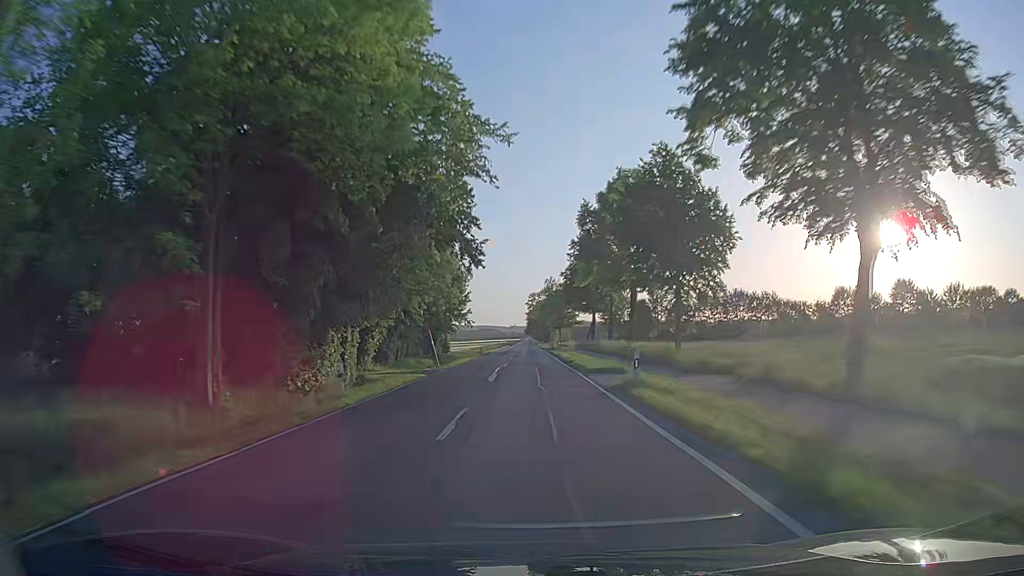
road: secondary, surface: asphalt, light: Day
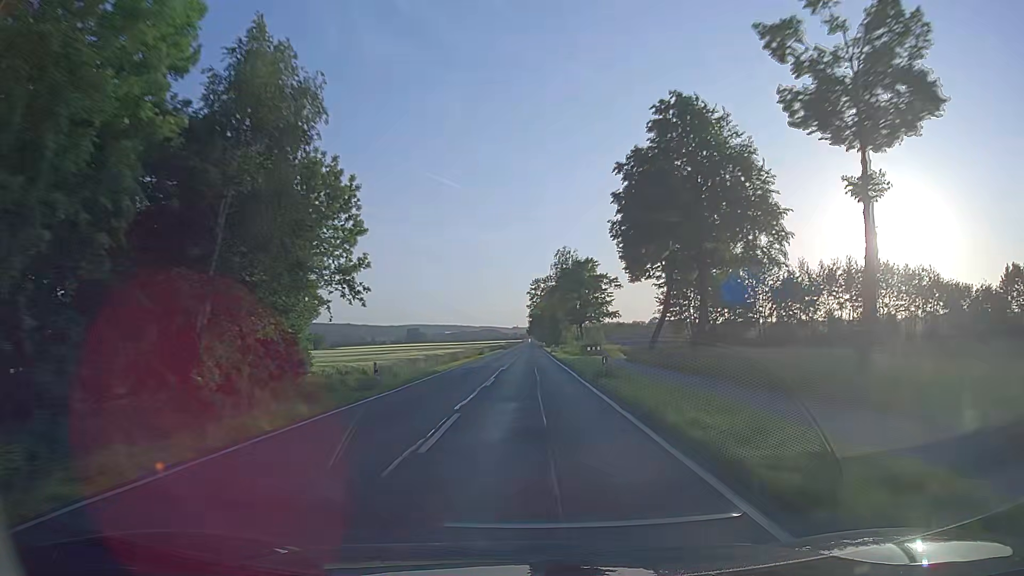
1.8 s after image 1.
(-0.3, +48.6) m; -1°
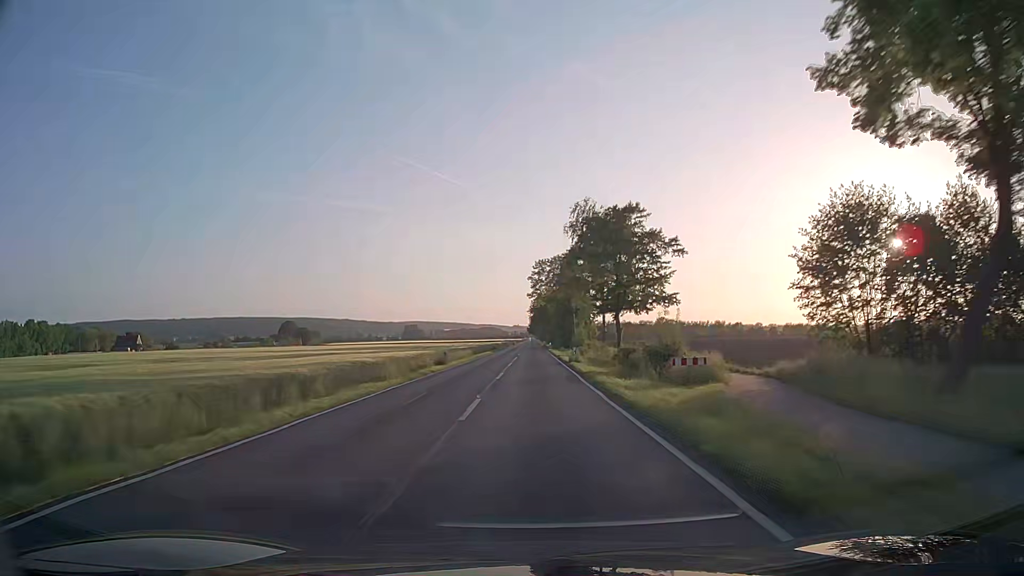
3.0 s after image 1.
(0.0, +32.5) m; 0°
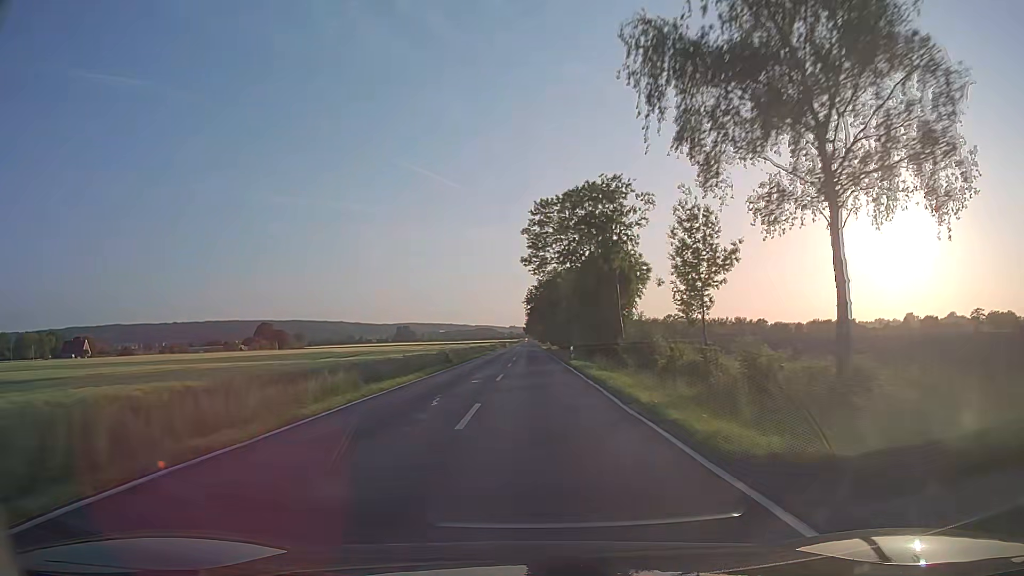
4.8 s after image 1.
(+0.1, +48.9) m; +1°
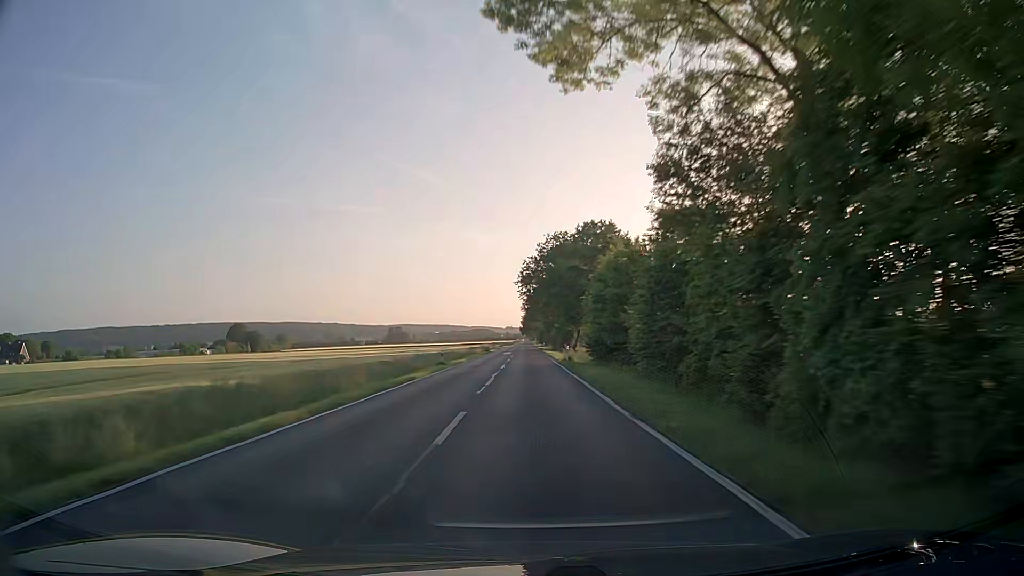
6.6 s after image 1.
(-0.1, +49.1) m; 0°
(0, +10) (0, +20) (0, +30) (0, +40) (0, +50) (0, +60) (0, +70) (0, +80) (0, +90) (-1, +100) m
